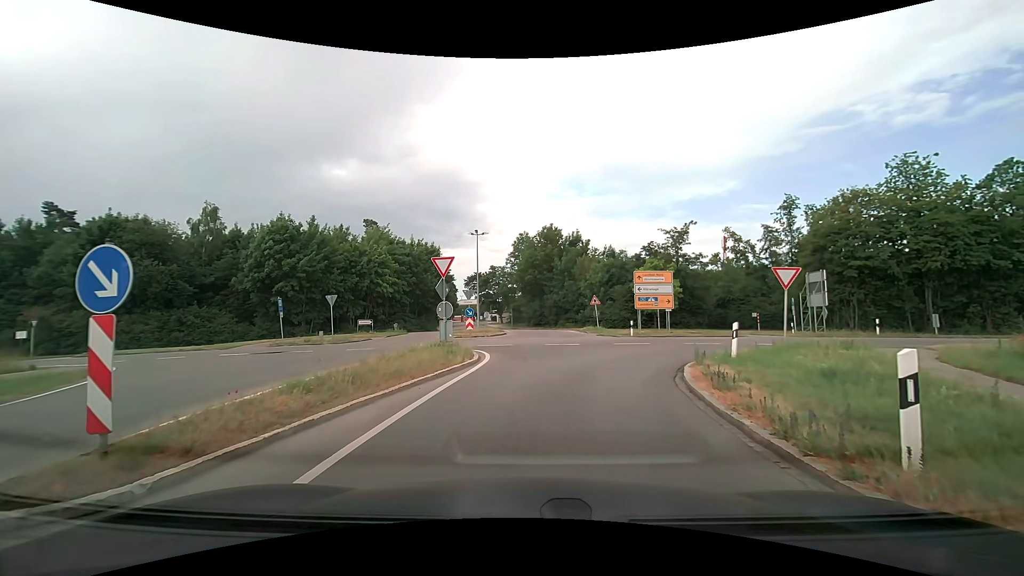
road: tertiary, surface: asphalt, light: Day
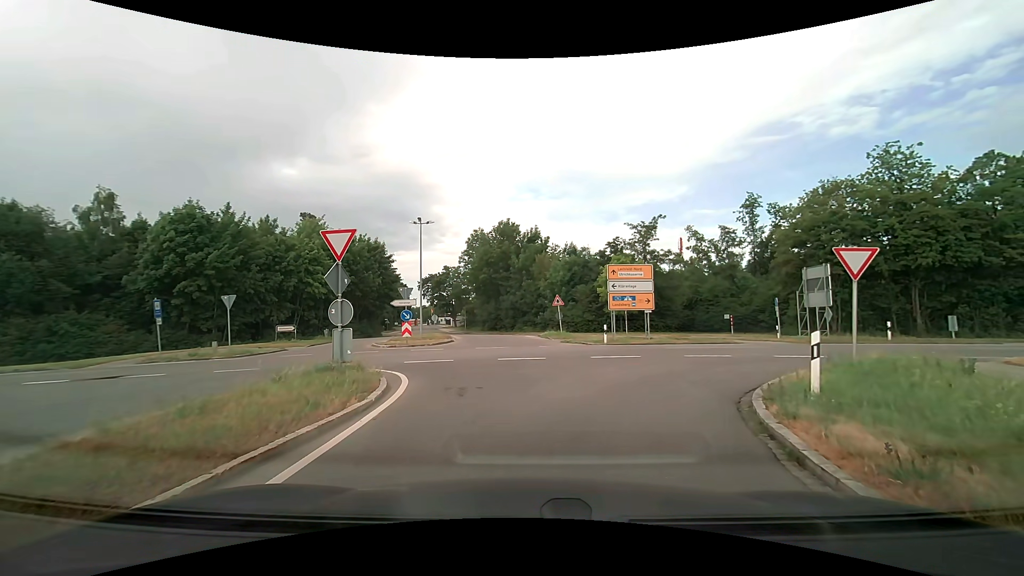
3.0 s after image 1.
(0.0, +6.0) m; +3°
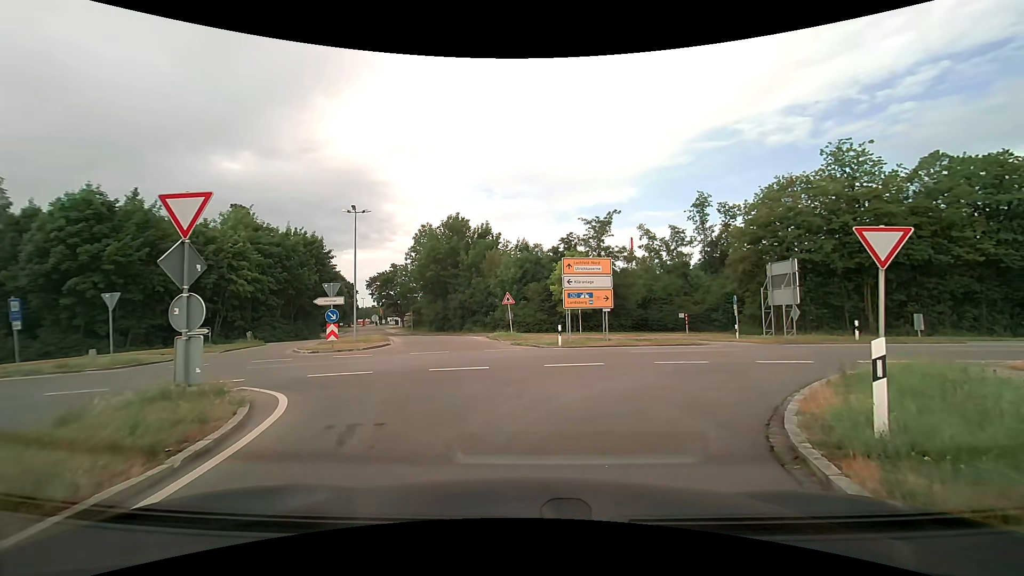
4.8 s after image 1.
(+0.2, +3.1) m; +6°
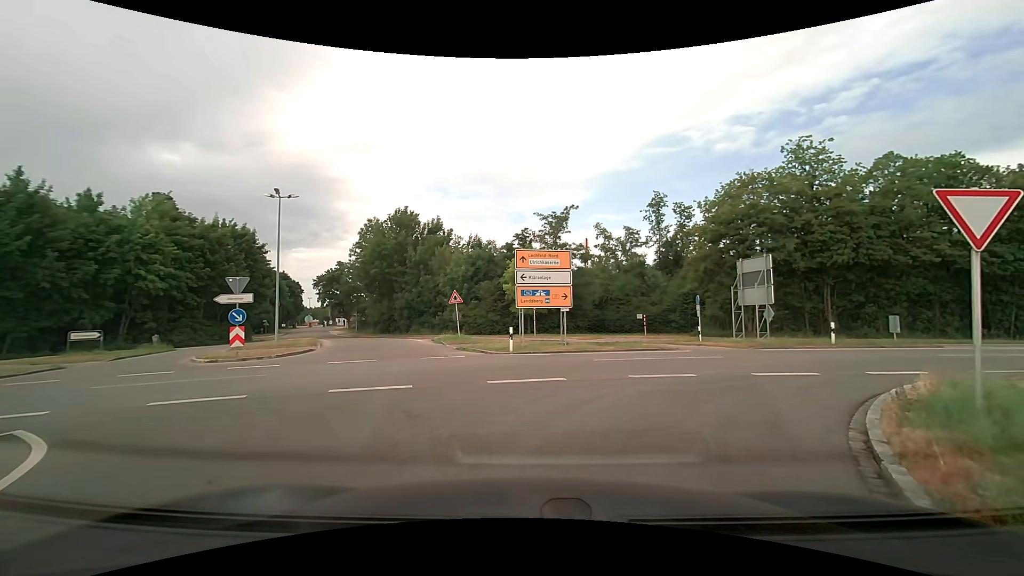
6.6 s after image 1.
(+0.2, +3.4) m; +6°
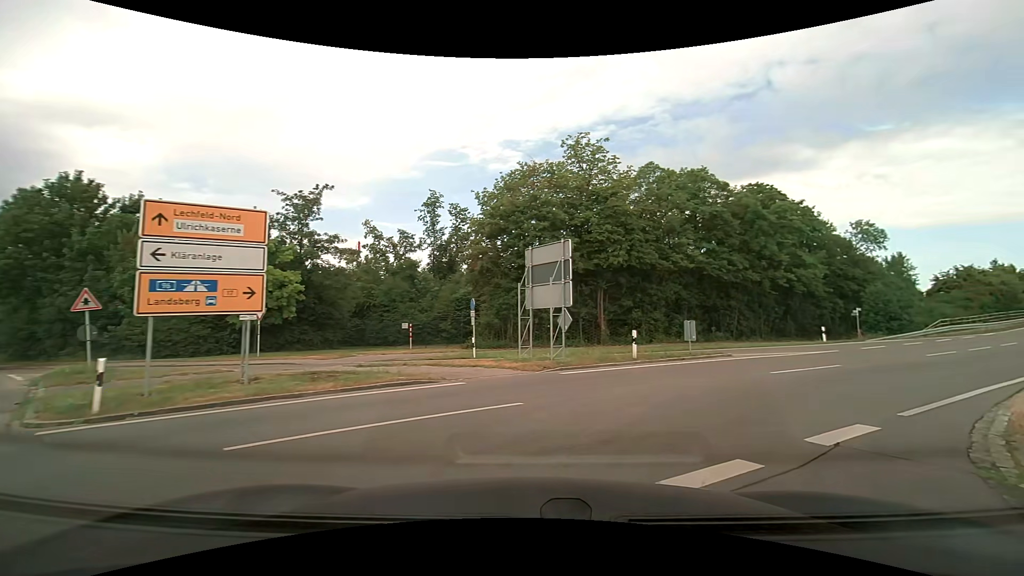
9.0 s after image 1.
(+1.7, +8.7) m; +25°
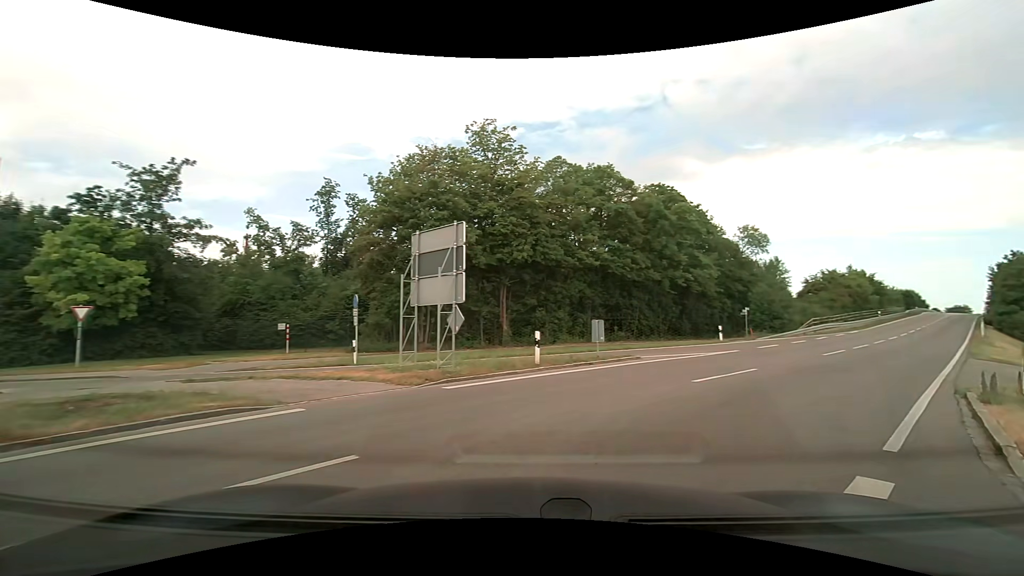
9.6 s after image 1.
(+0.2, +3.0) m; +11°
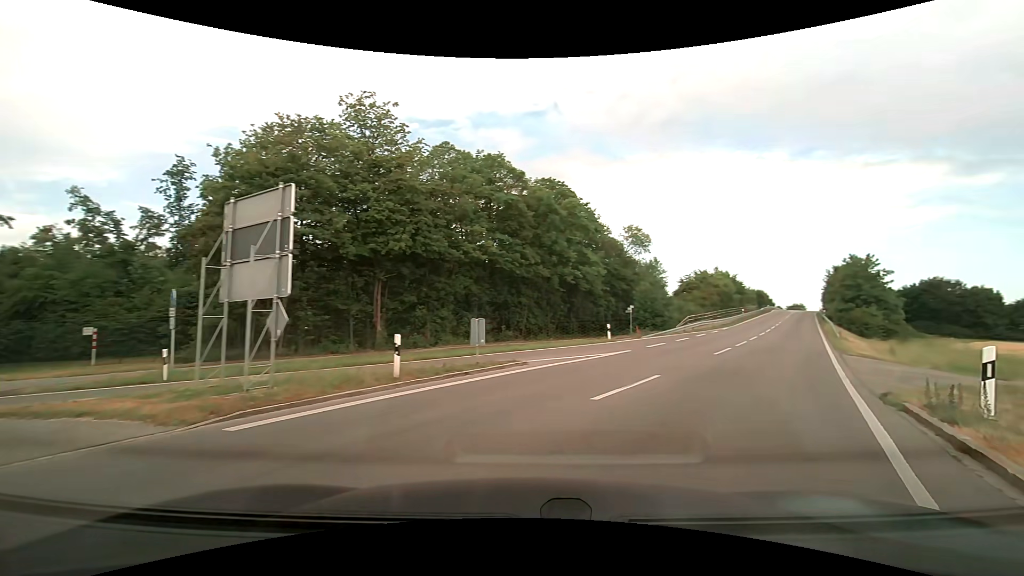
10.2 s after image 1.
(+0.3, +3.3) m; +11°
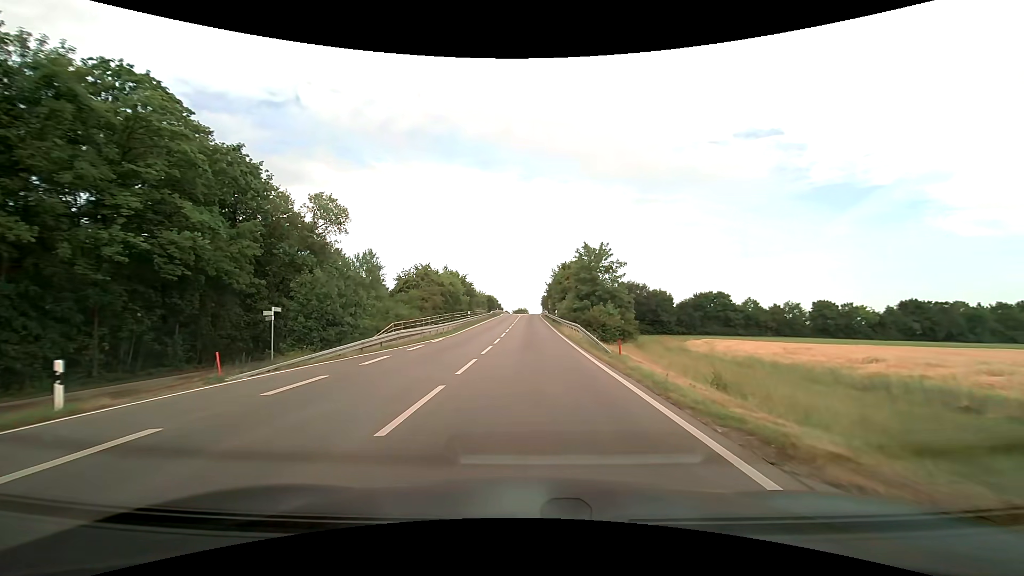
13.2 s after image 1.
(+8.1, +18.5) m; +30°
(0, +10) (0, +20) (0, +30) (0, +40) (0, +50) (+1, +60) (+1, +70) (+1, +80) (+1, +90) (+1, +100) m
